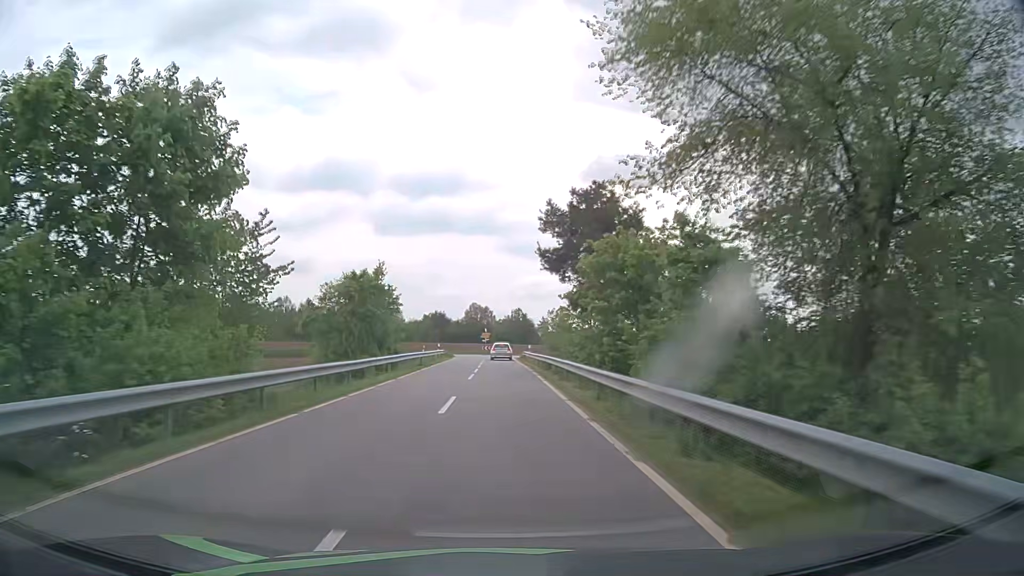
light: Day
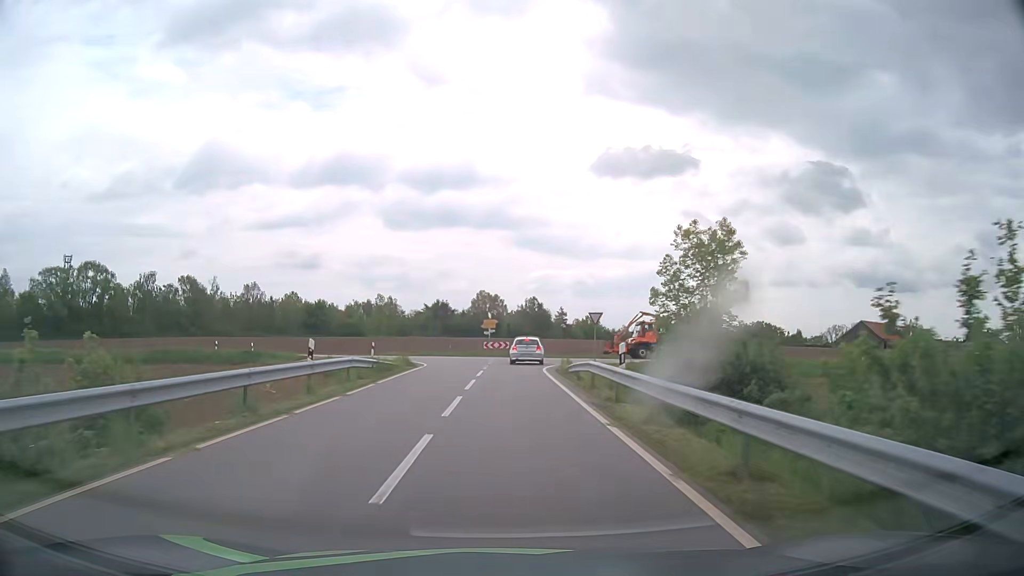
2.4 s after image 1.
(-0.5, +37.0) m; -1°
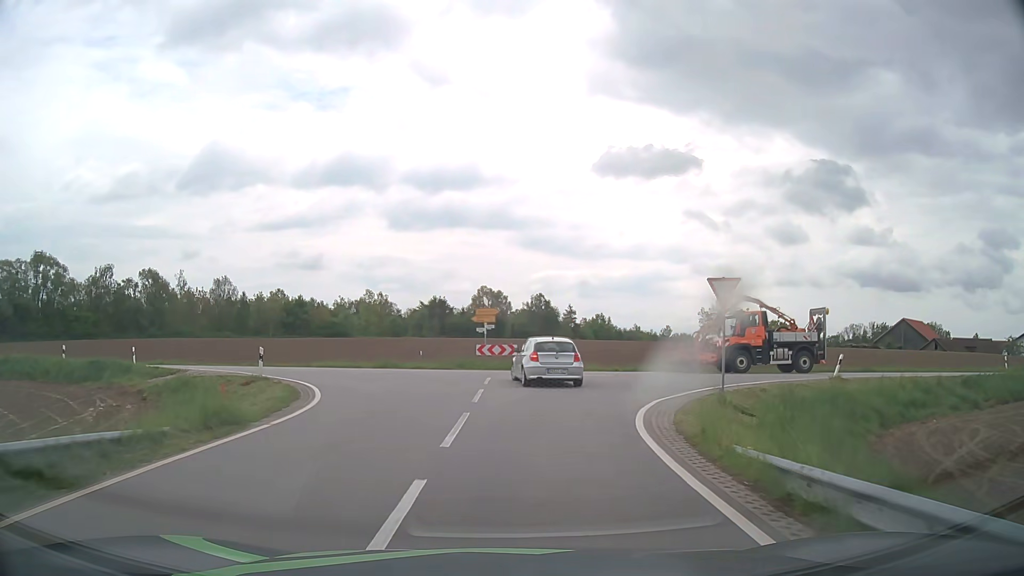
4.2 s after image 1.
(-0.1, +20.8) m; 0°
(0, +10) (+3, +20) (+10, +27) (+19, +29) (+29, +31) (+39, +32) (+49, +34) (+59, +37) (+68, +40) (+77, +44) m
